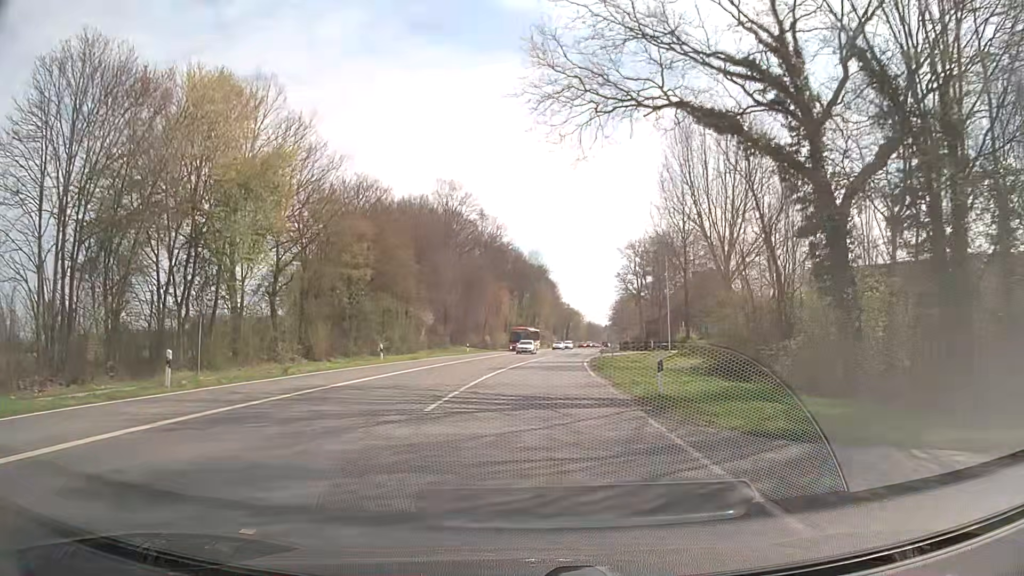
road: secondary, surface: asphalt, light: Day
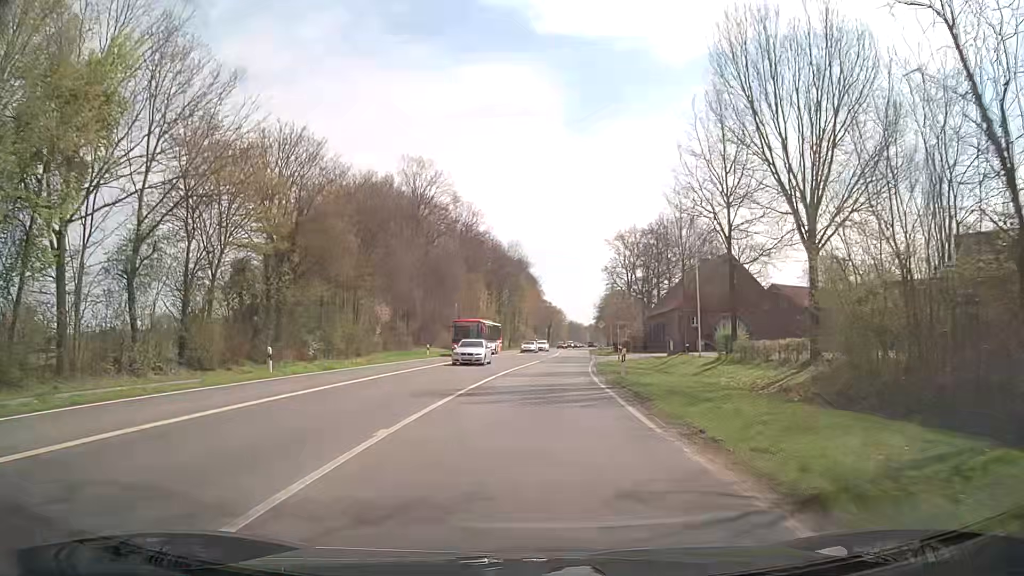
(+0.2, +15.2) m; +2°
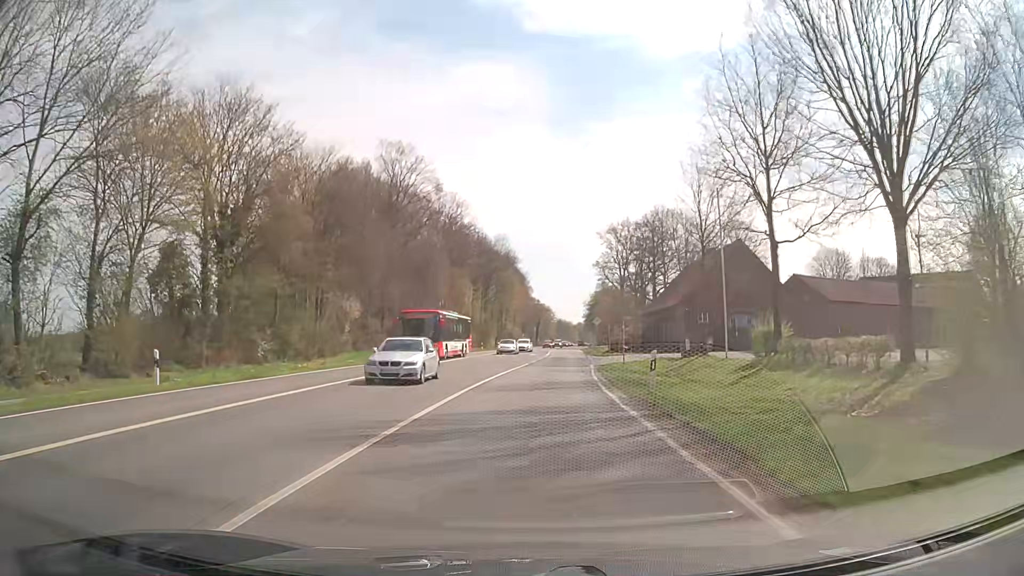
(+0.1, +7.6) m; +1°
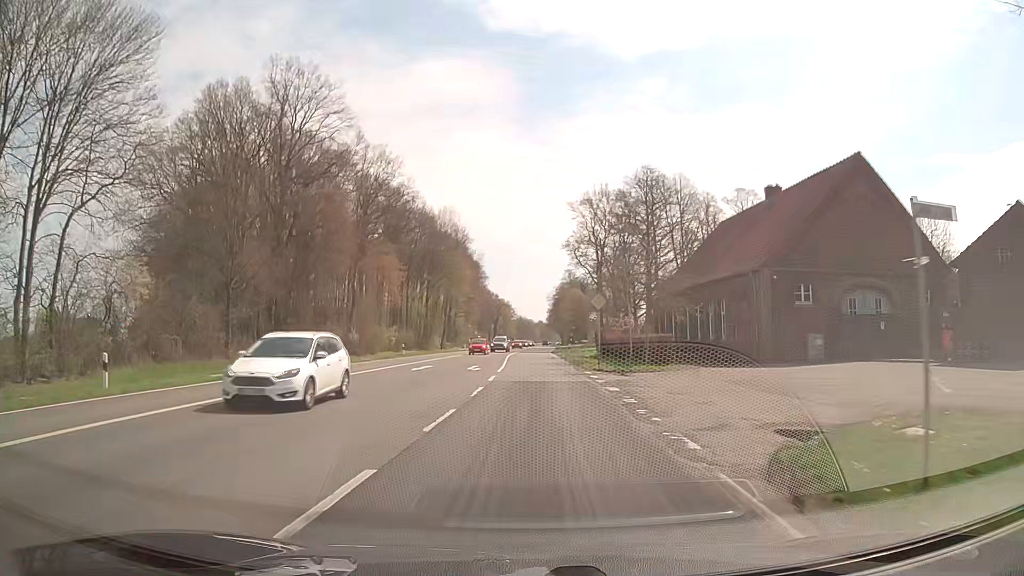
(+1.2, +30.6) m; +4°
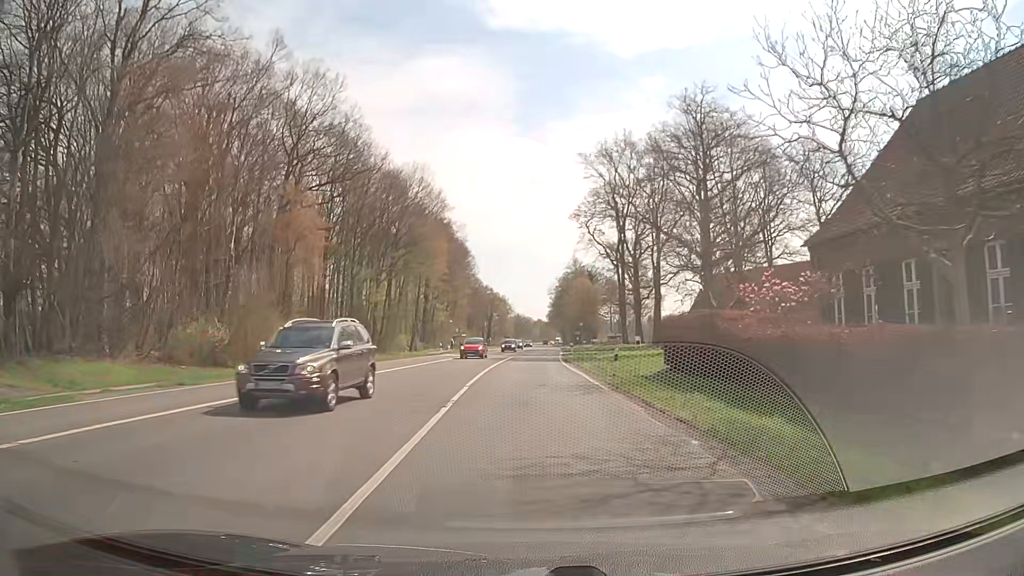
(+0.1, +30.6) m; 0°
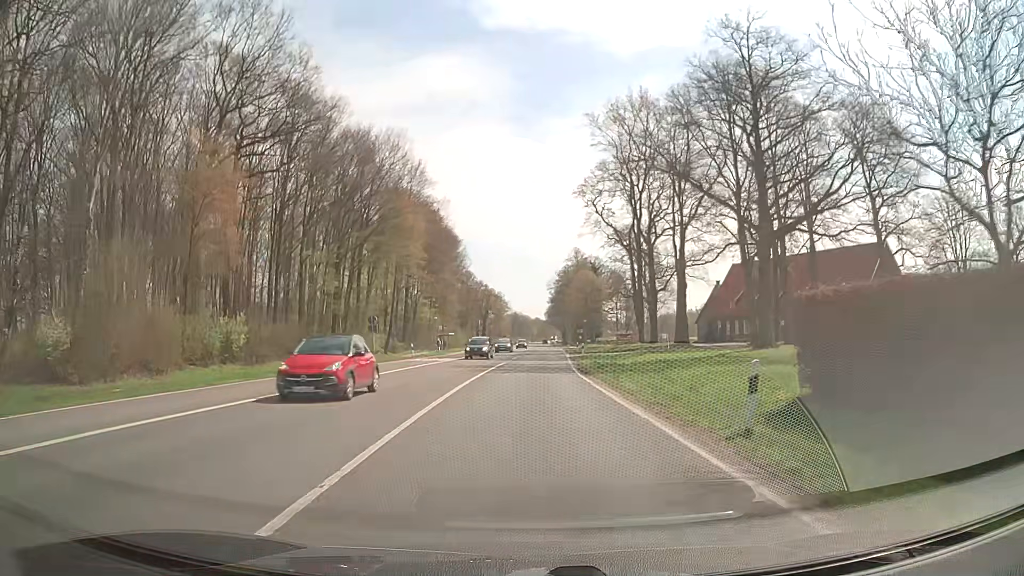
(+0.1, +15.3) m; 0°
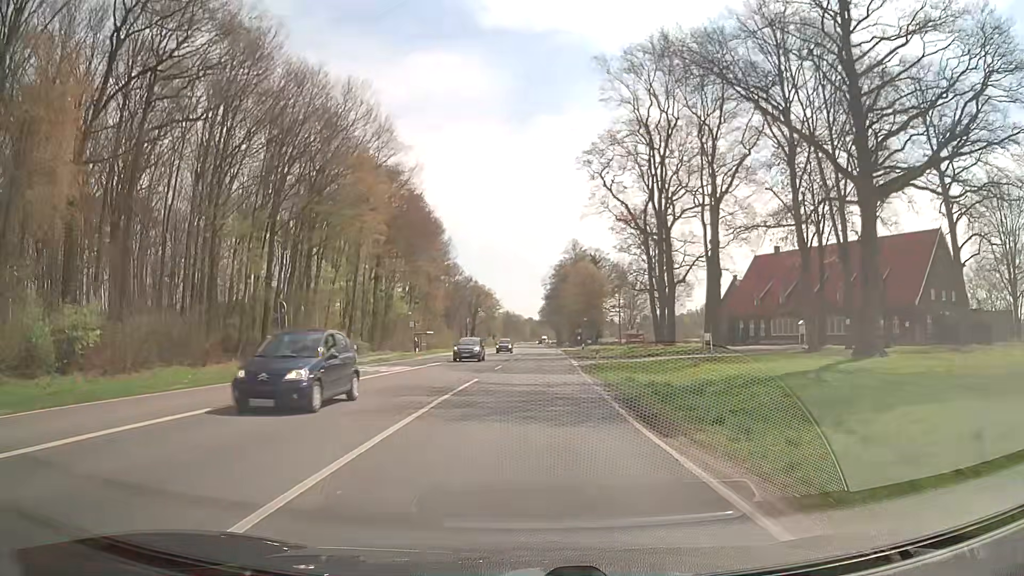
(+0.1, +15.3) m; 0°
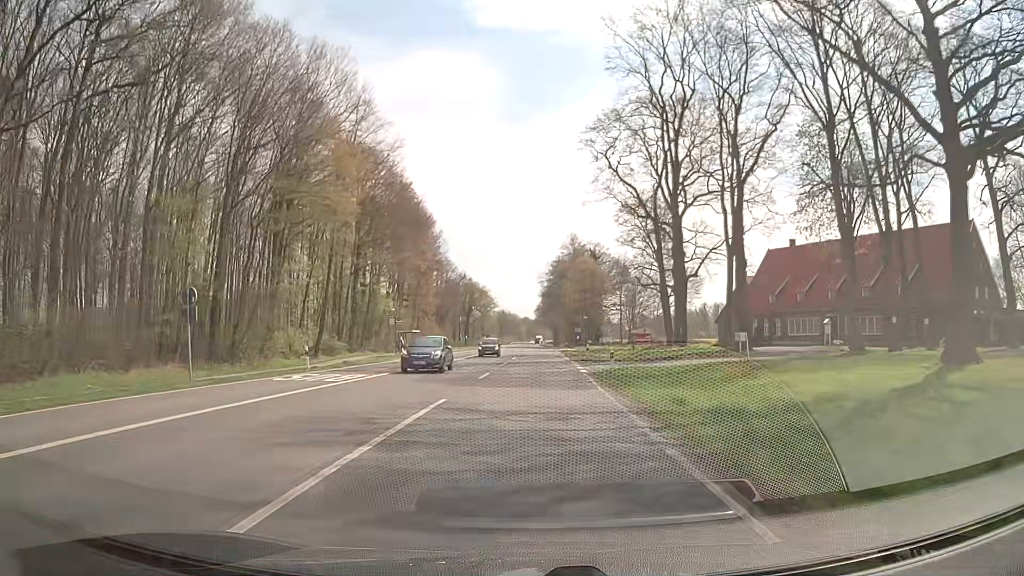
(0.0, +7.7) m; 0°
(0, +10) (0, +20) (0, +30) (0, +40) (+1, +50) (+1, +60) (+1, +70) (+1, +80) (+1, +90) (+1, +100) m
